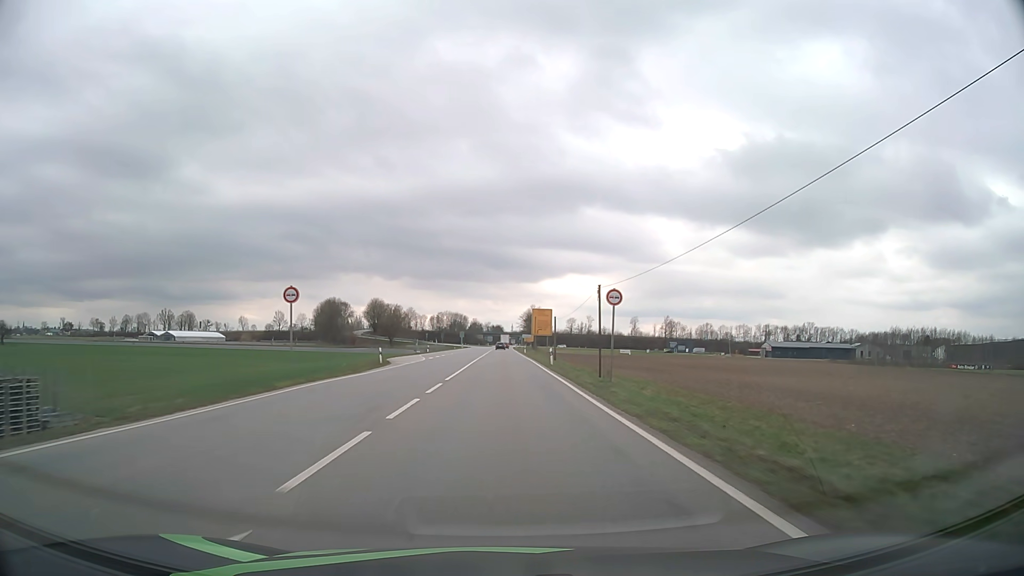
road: primary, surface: asphalt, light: Day
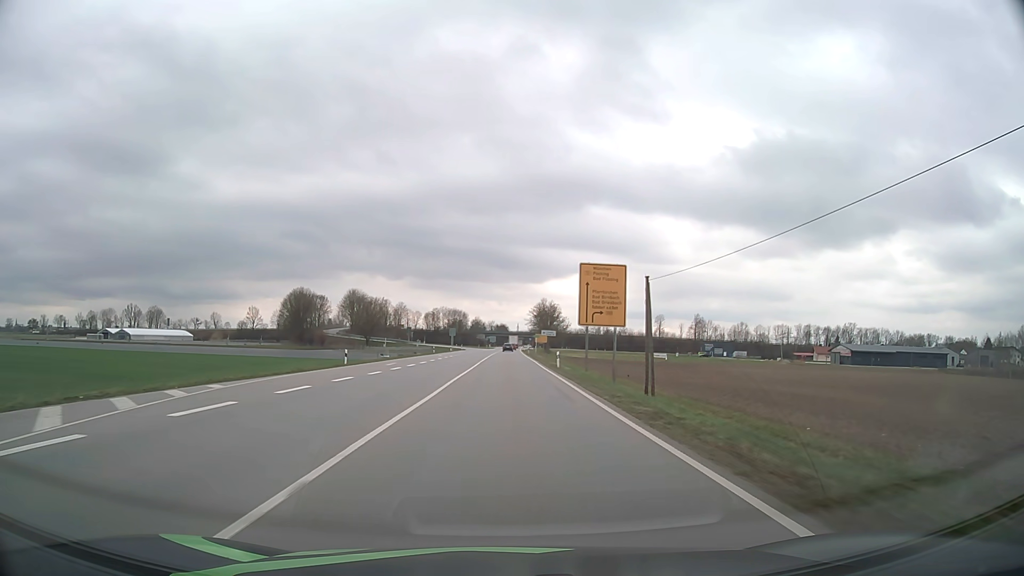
(-0.3, +51.4) m; 0°
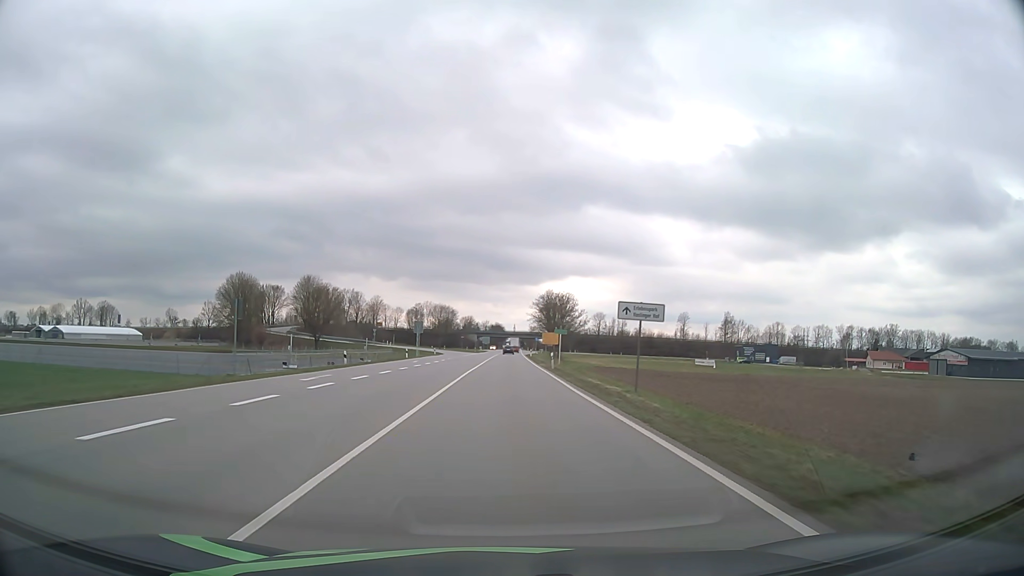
(0.0, +51.7) m; 0°
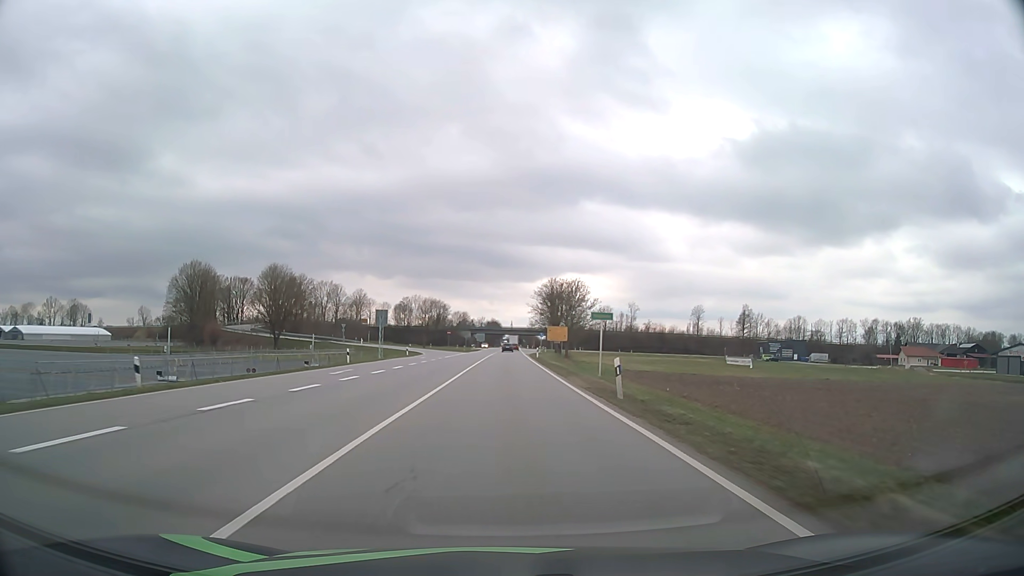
(+0.1, +25.7) m; 0°
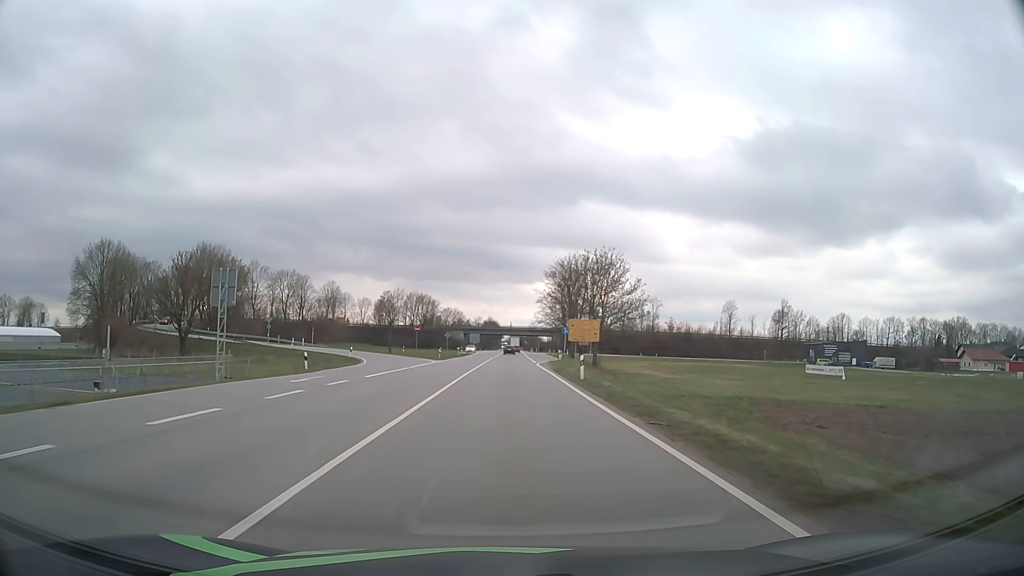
(+0.1, +38.5) m; 0°
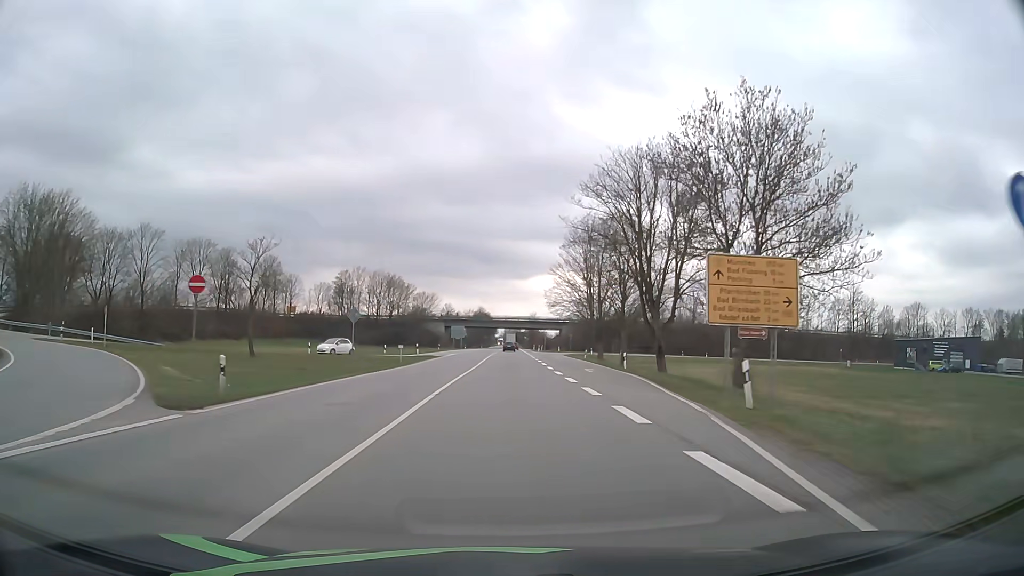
(+0.2, +51.0) m; +1°
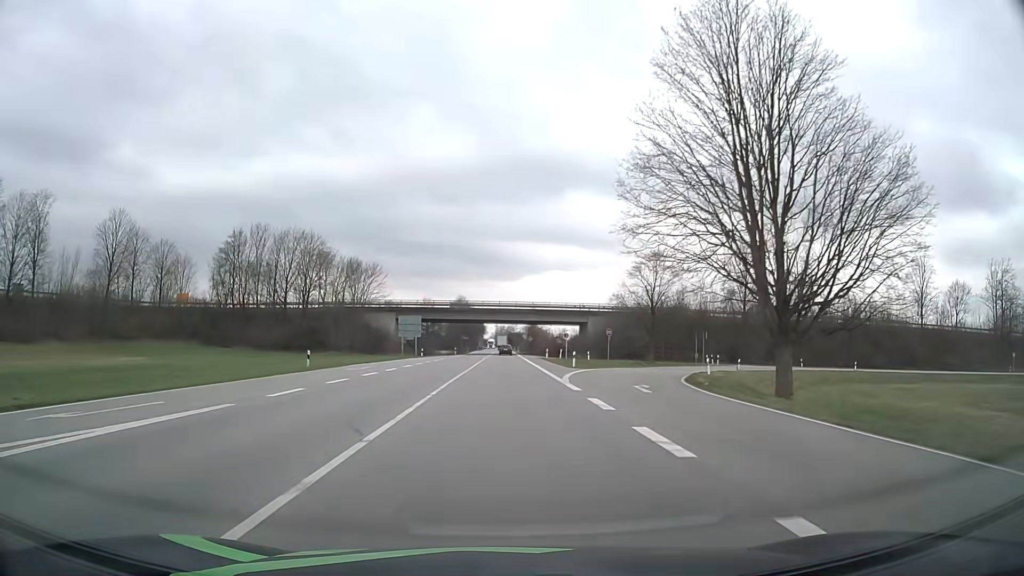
(+0.3, +63.1) m; +1°
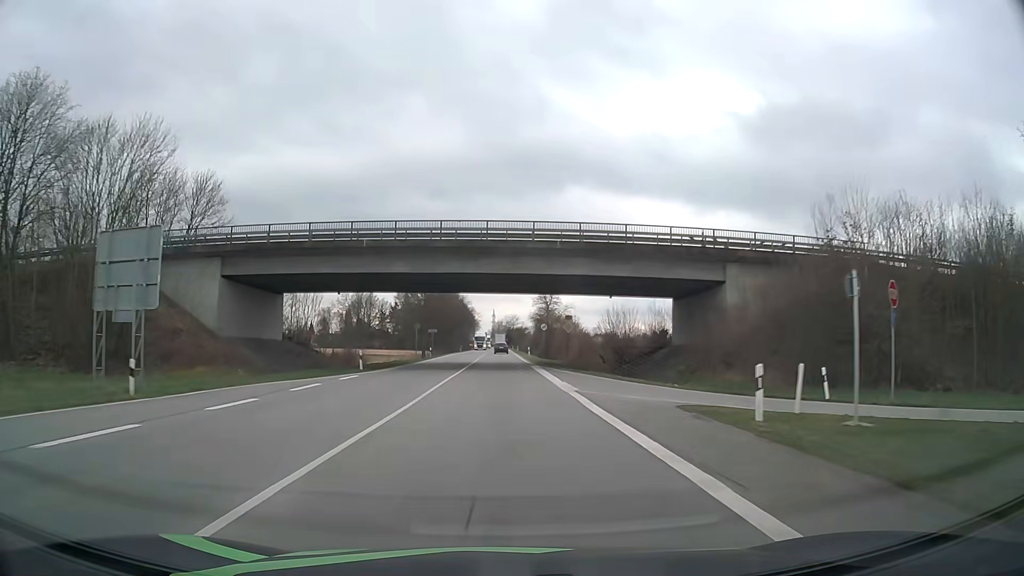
(0.0, +63.2) m; 0°
(0, +10) (0, +20) (0, +30) (0, +40) (0, +50) (0, +60) (0, +70) (0, +80) (0, +90) (0, +100) m
